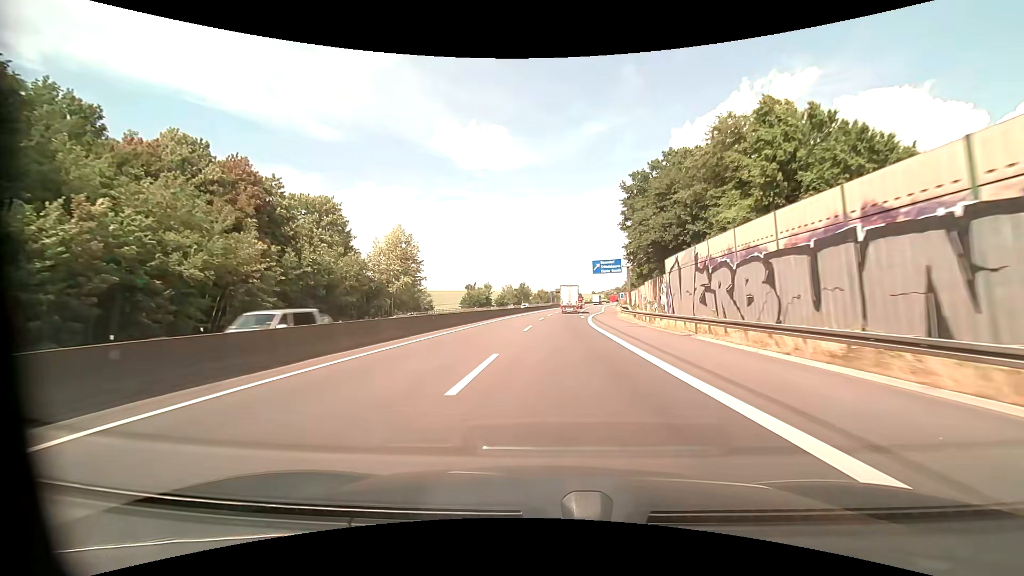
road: motorway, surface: asphalt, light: Day
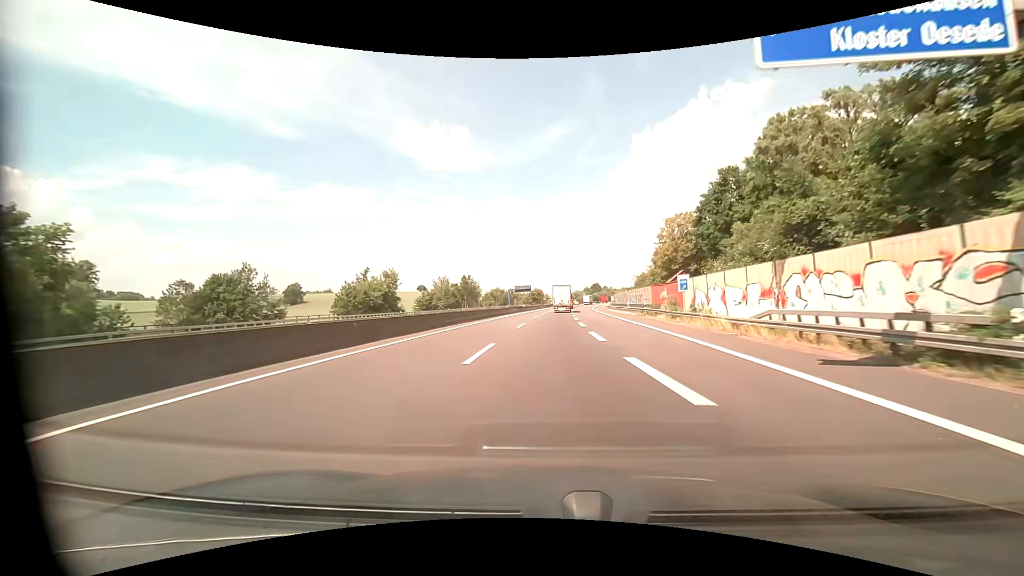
(+2.4, +68.6) m; +4°
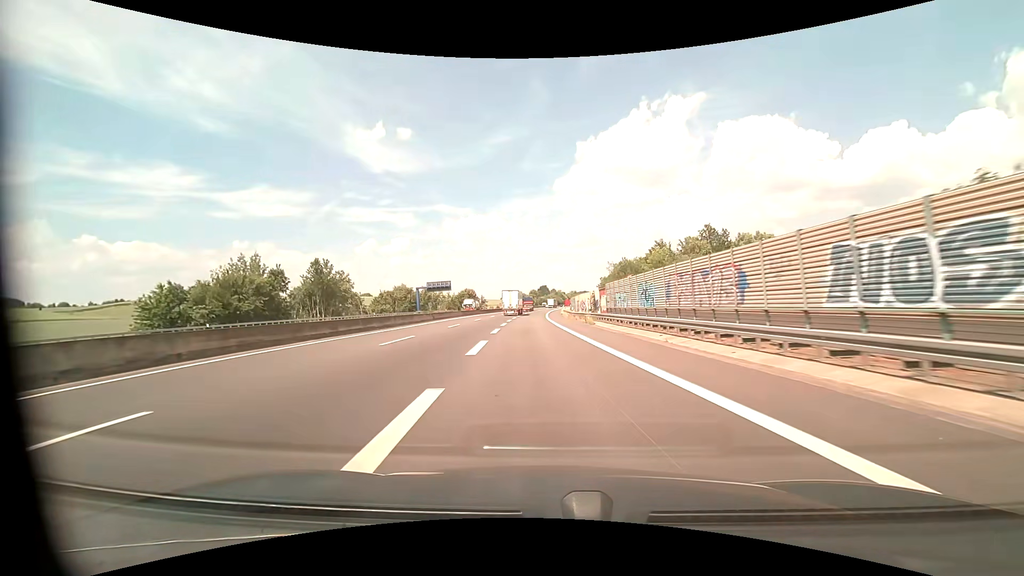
(+4.5, +64.6) m; +6°
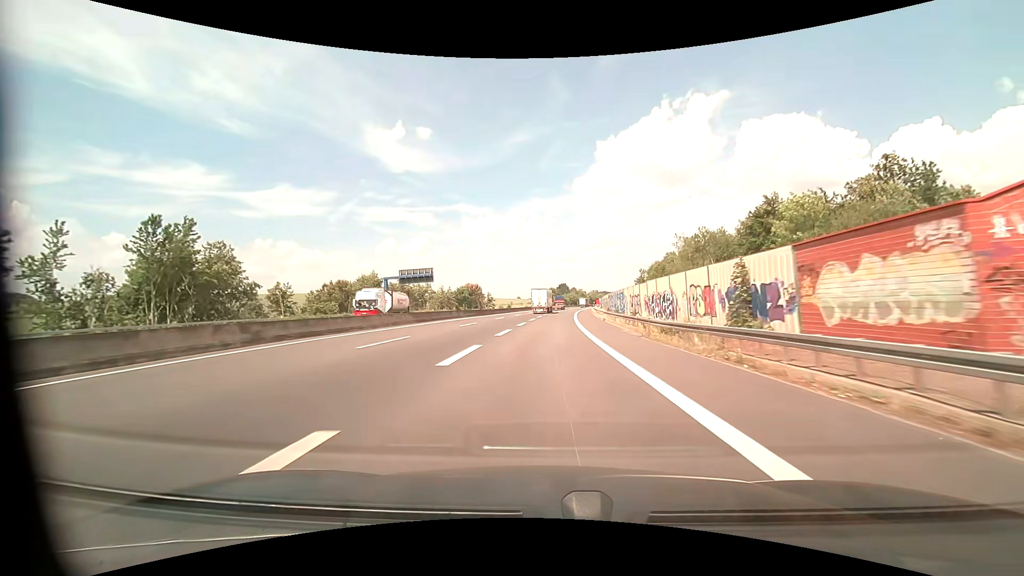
(-1.1, +39.0) m; -2°
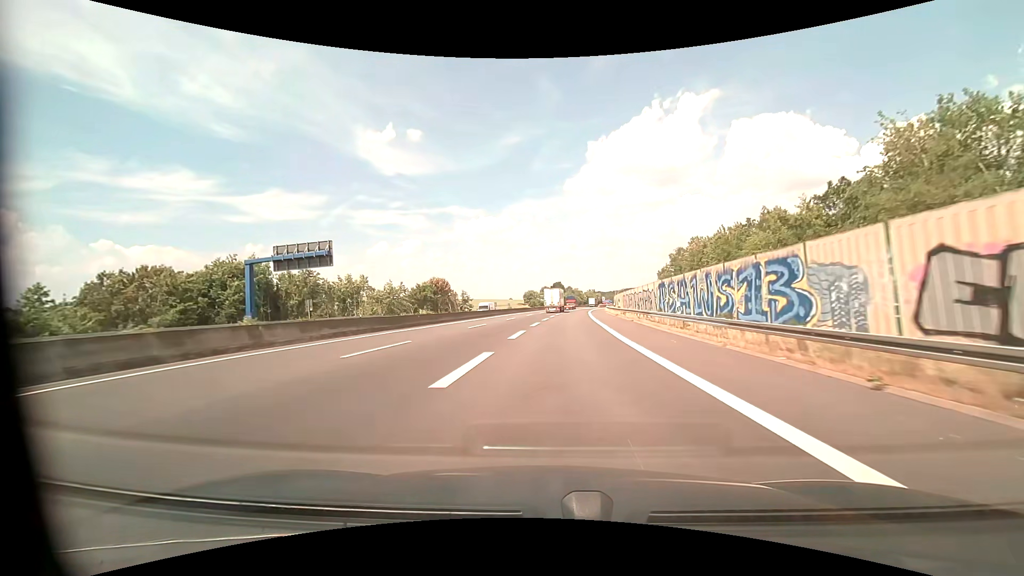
(+0.2, +39.4) m; +1°
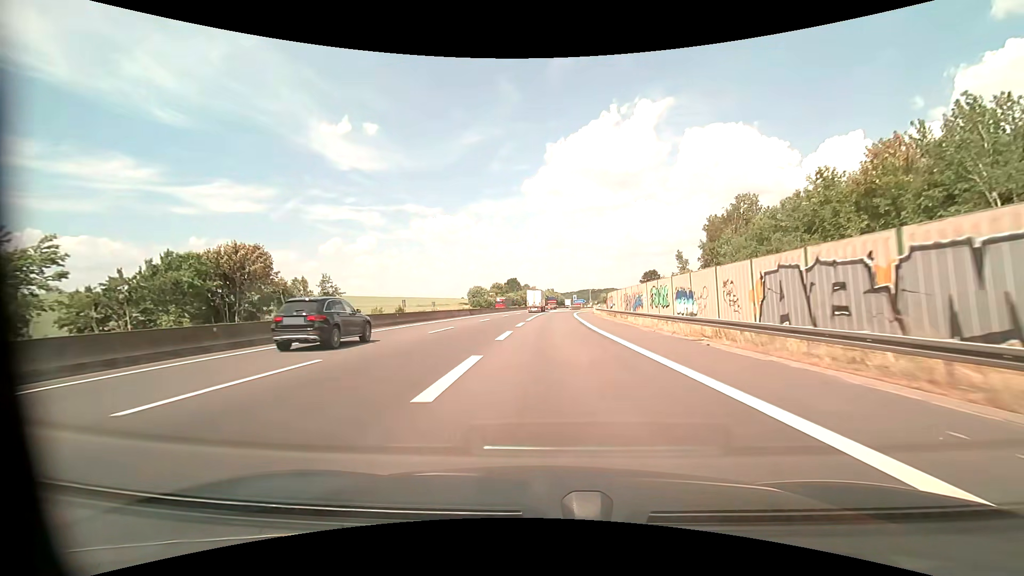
(+2.6, +60.8) m; +5°
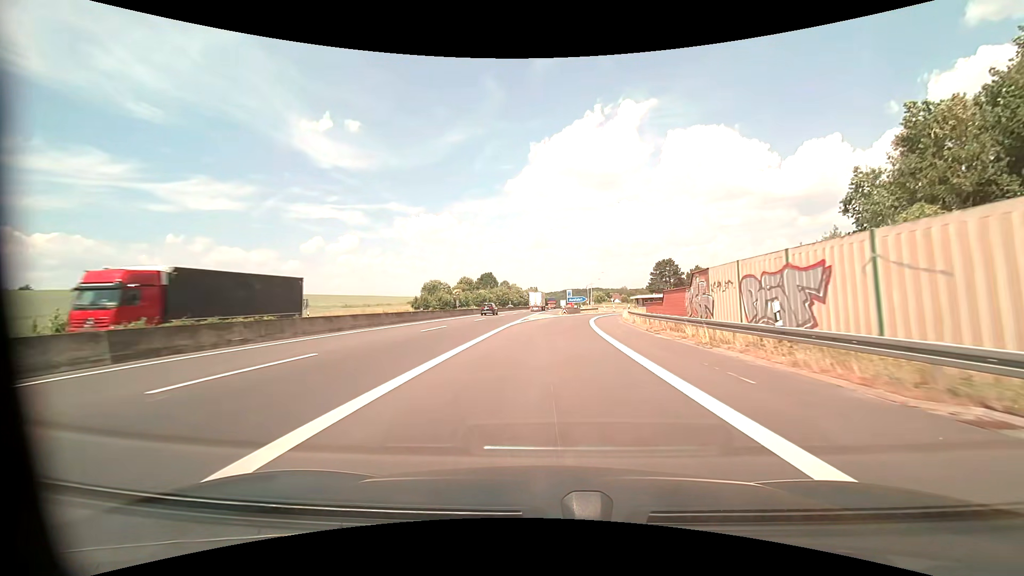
(+1.1, +52.4) m; +2°
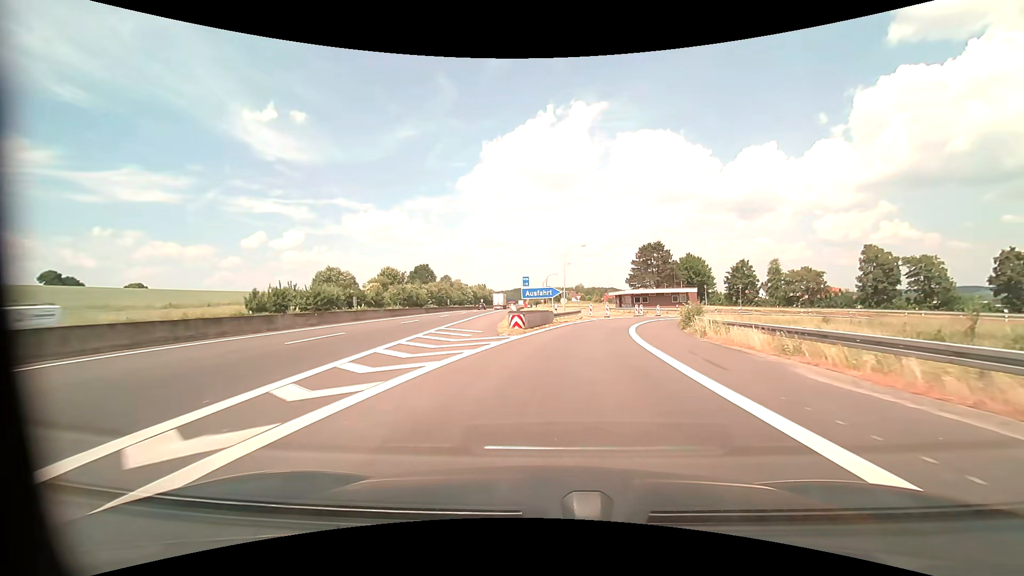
(+1.4, +44.2) m; +5°
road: motorway_link
(0, +10) (+1, +20) (+3, +30) (+5, +40) (+8, +49) (+13, +58) (+19, +66) (+26, +73) (+34, +78) (+44, +82) m
